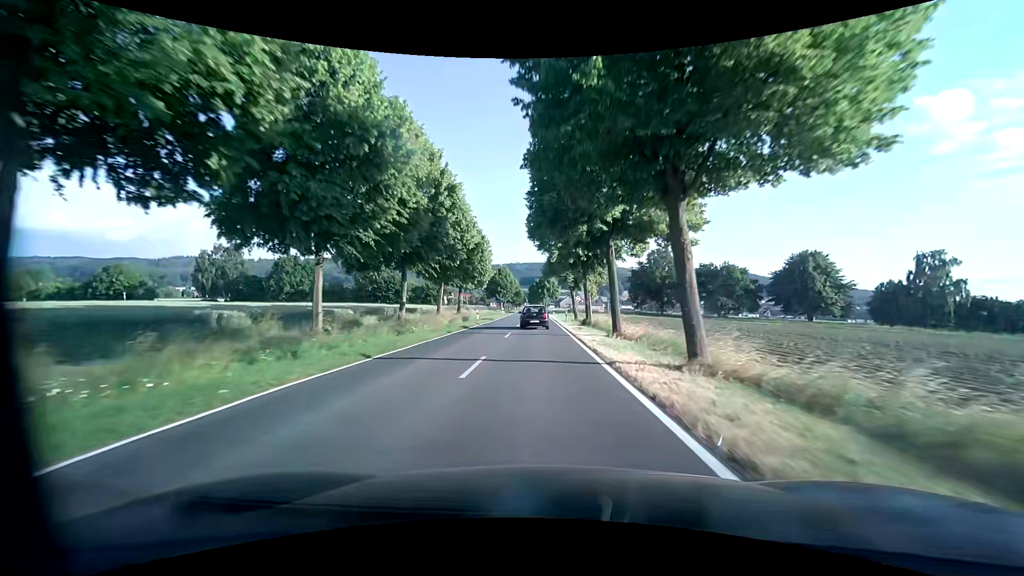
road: tertiary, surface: asphalt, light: Day
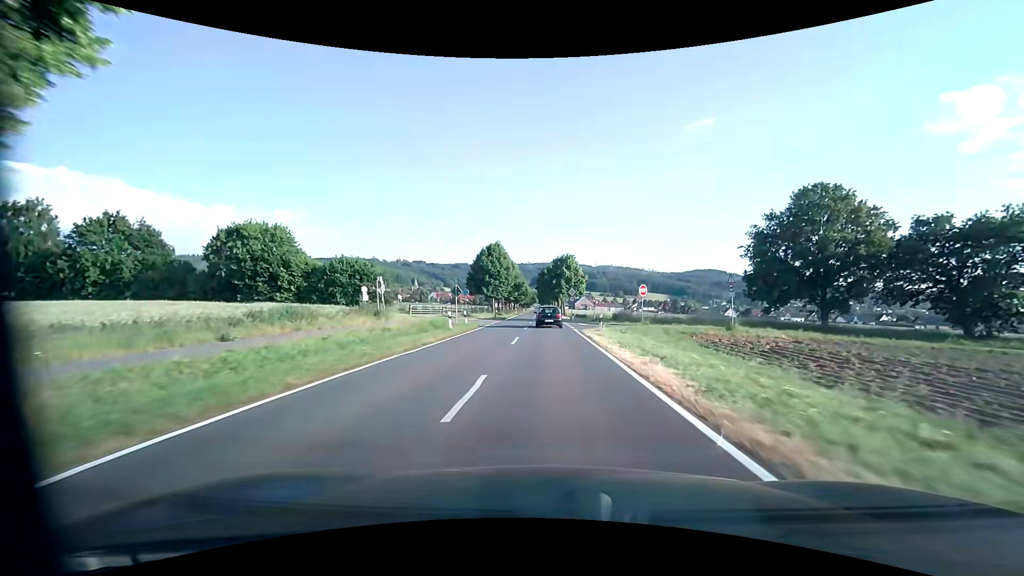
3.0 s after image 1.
(-0.9, +51.5) m; -1°
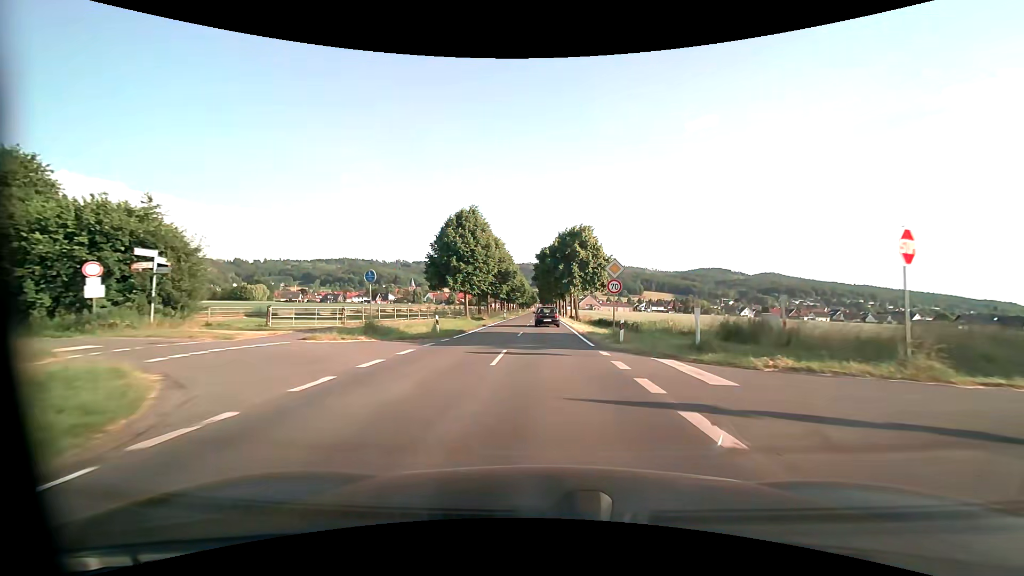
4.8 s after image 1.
(0.0, +30.5) m; 0°
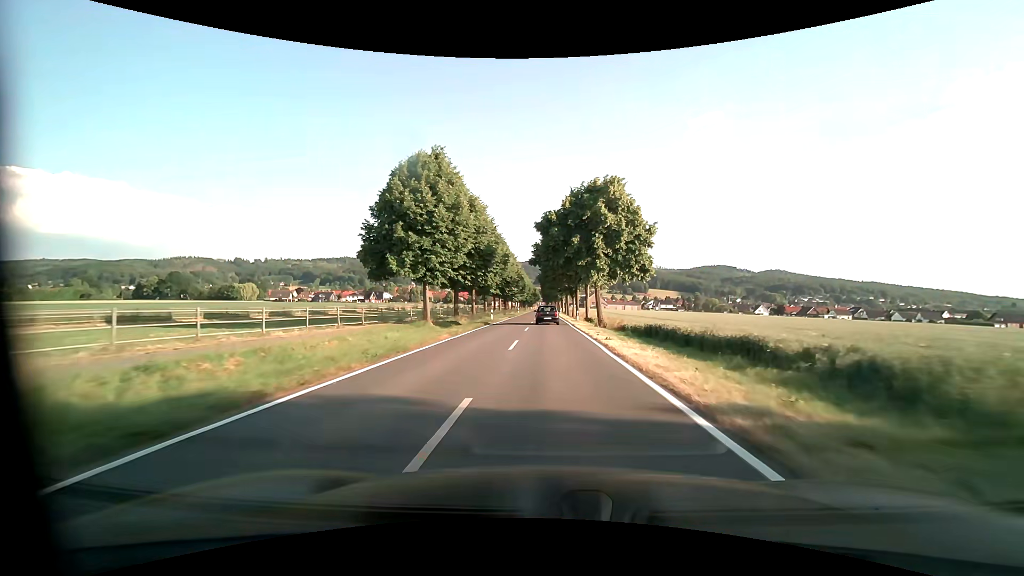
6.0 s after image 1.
(-0.1, +20.2) m; -1°
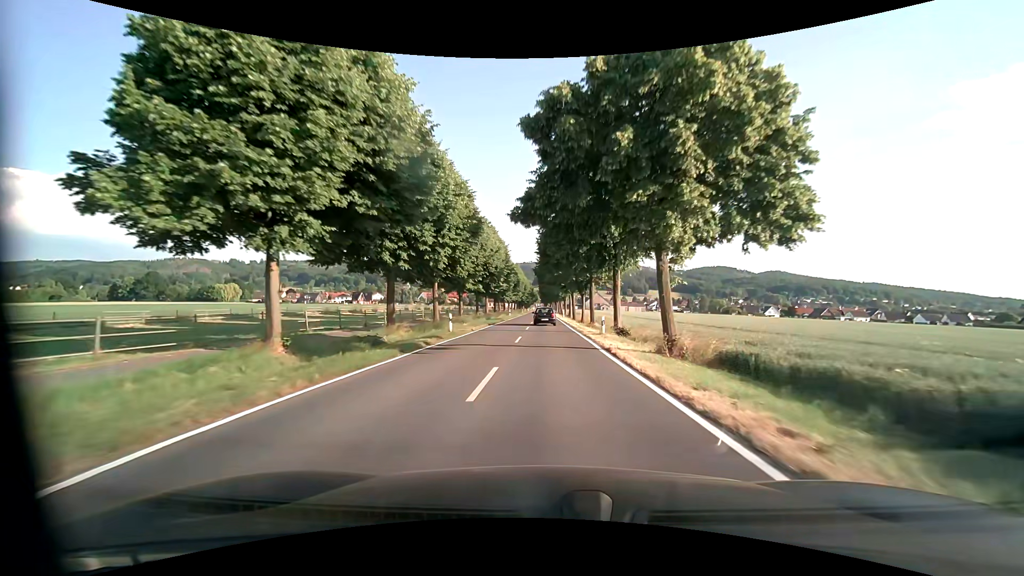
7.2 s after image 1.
(+0.1, +20.1) m; 0°
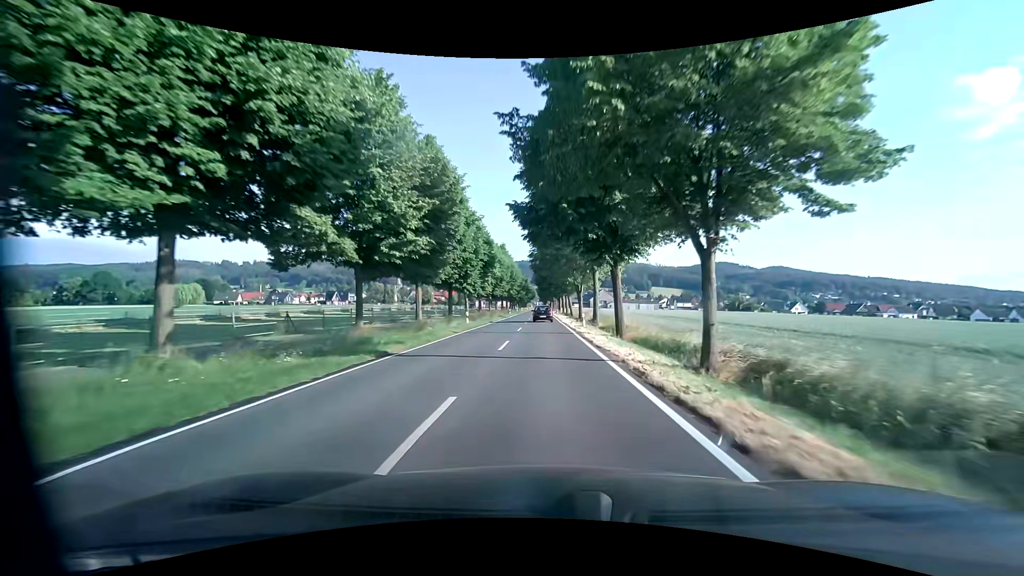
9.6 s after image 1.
(+0.3, +39.9) m; 0°
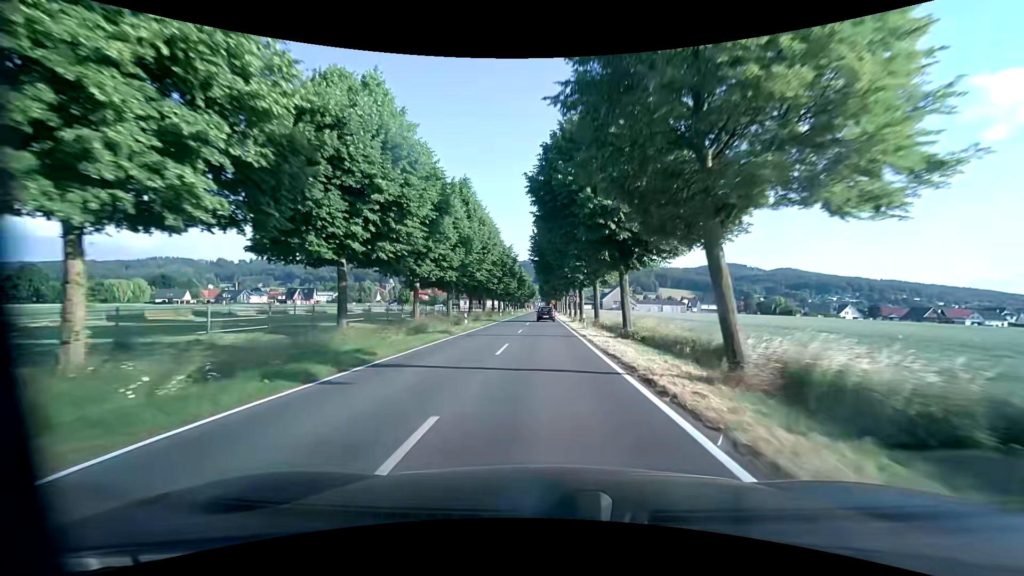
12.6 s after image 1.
(-0.1, +49.4) m; 0°
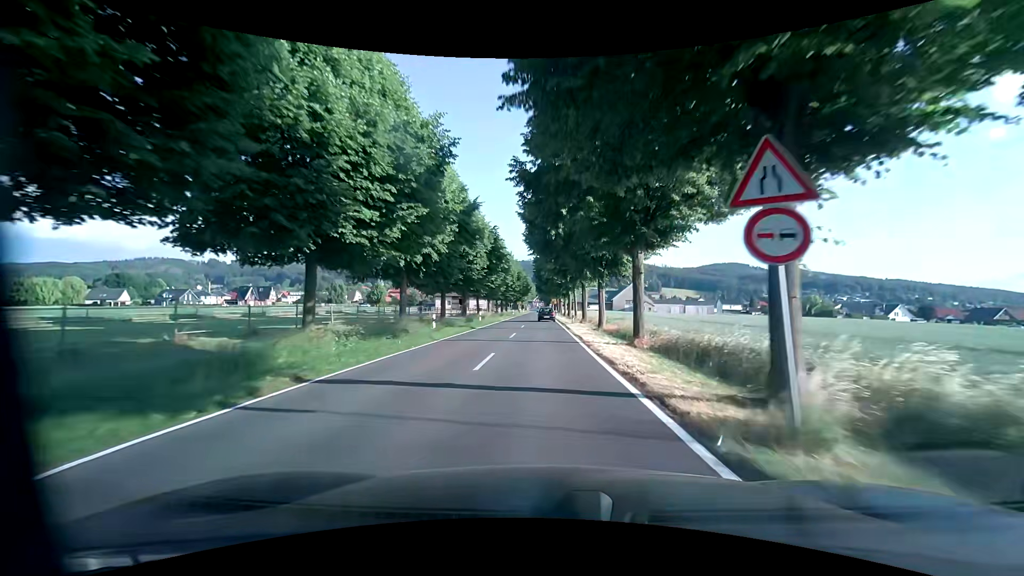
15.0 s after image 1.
(-0.1, +39.5) m; 0°
(0, +10) (0, +20) (0, +30) (0, +40) (0, +50) (0, +60) (0, +70) (0, +80) (0, +90) (0, +100) m
